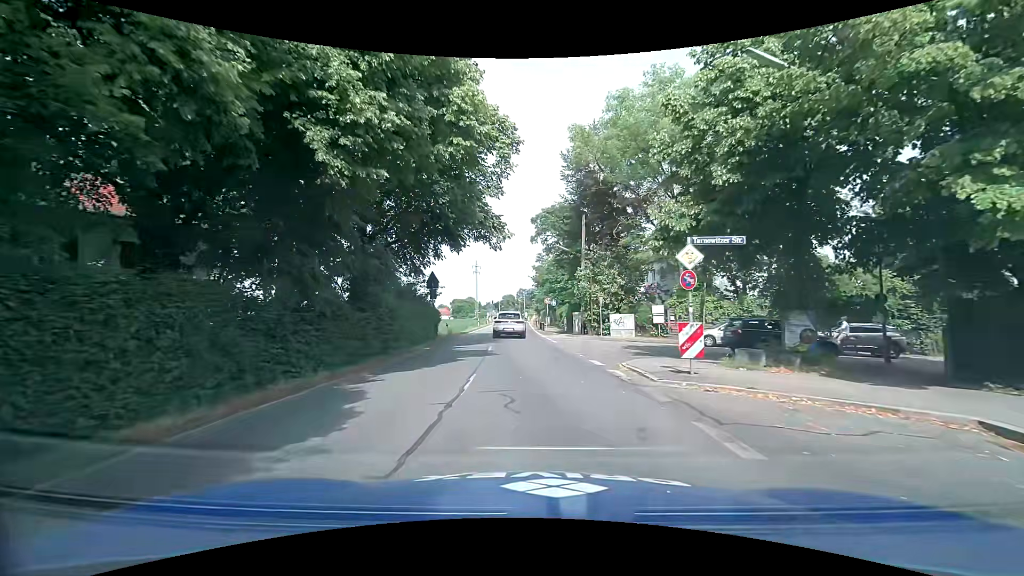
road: tertiary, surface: asphalt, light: Day
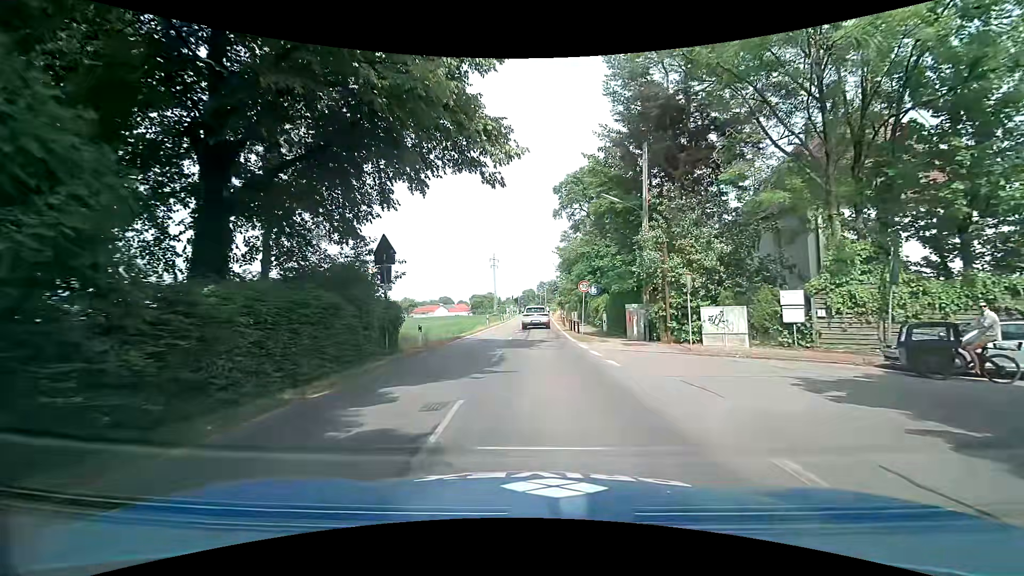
(-0.6, +13.9) m; -3°
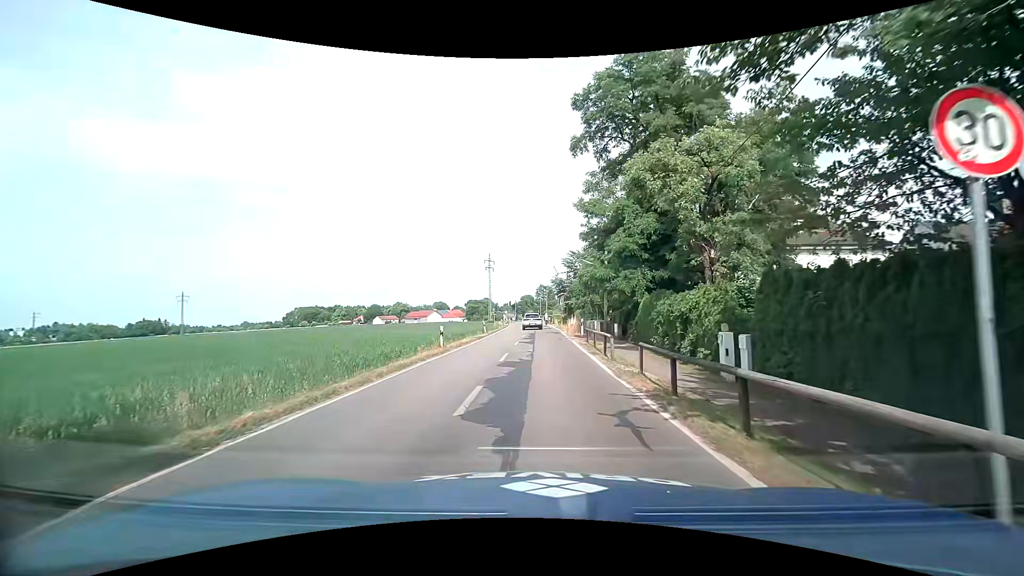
(-0.5, +23.1) m; -2°
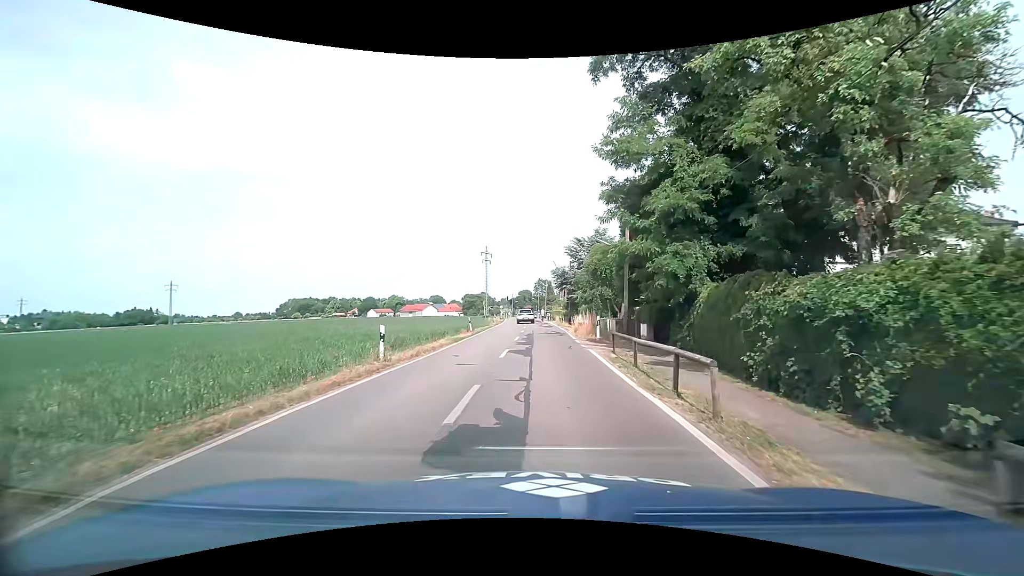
(+0.1, +9.0) m; 0°
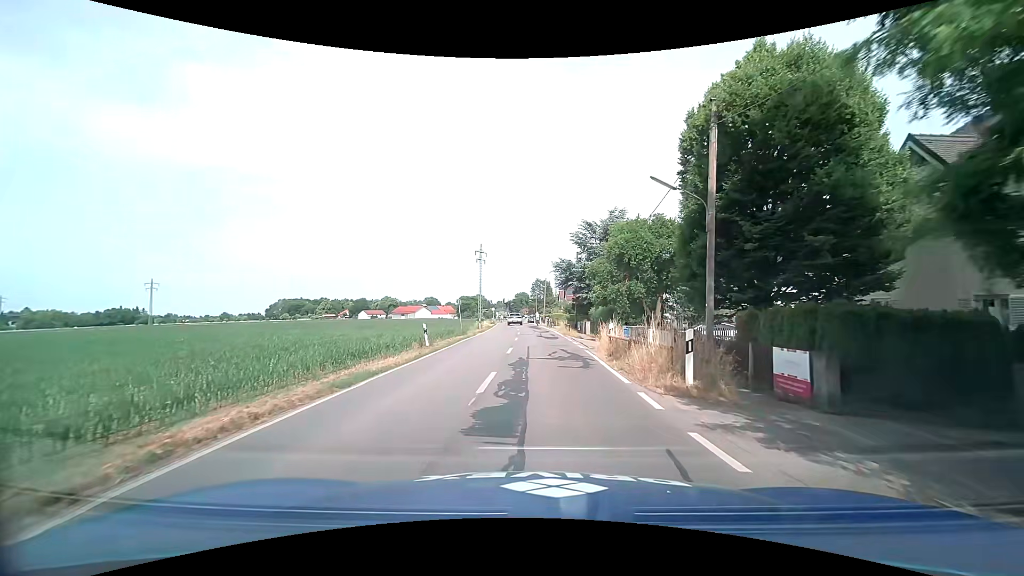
(+0.2, +14.4) m; +1°
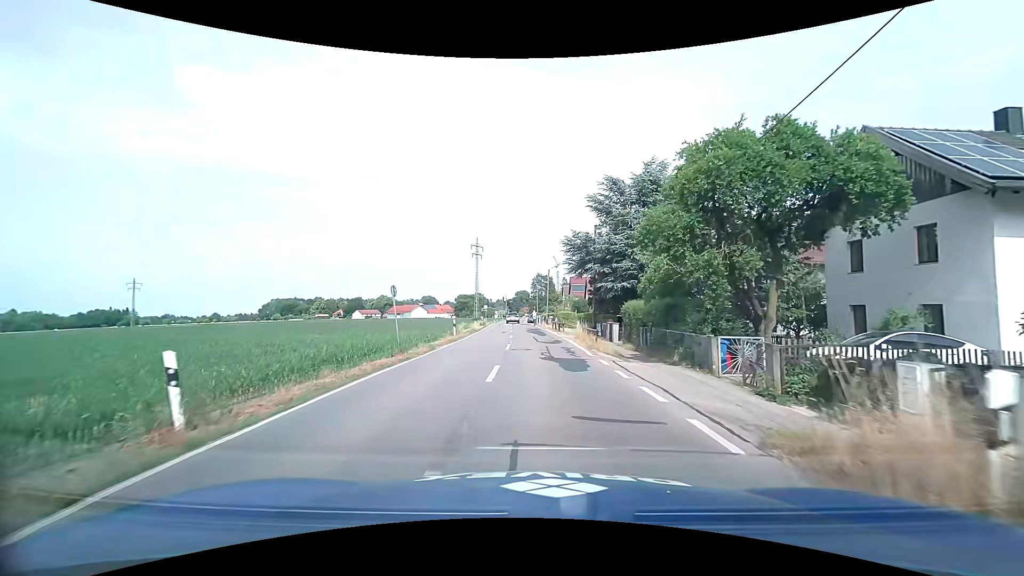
(0.0, +15.9) m; +1°
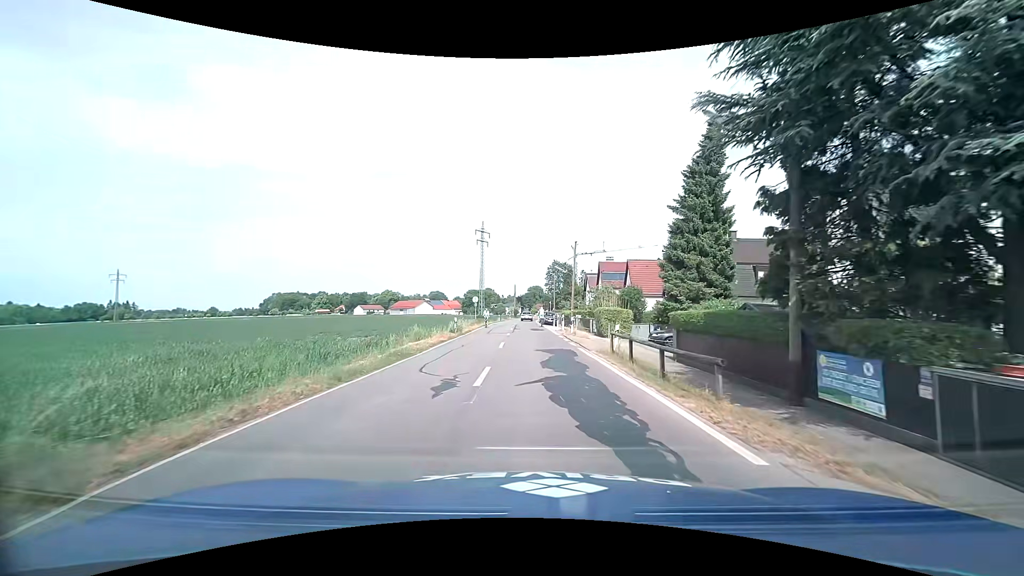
(-0.7, +28.3) m; -2°
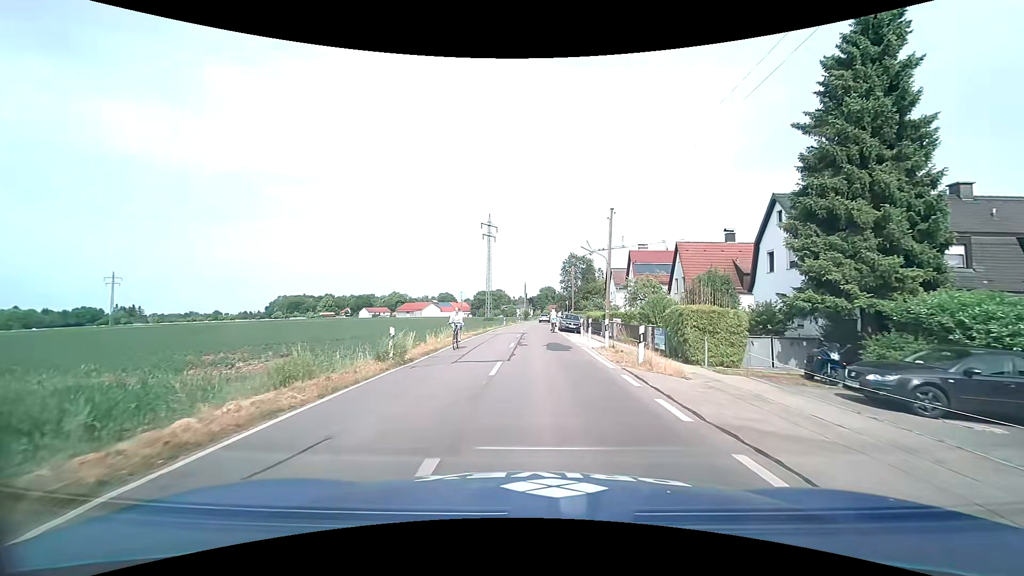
(-0.1, +16.4) m; -1°
